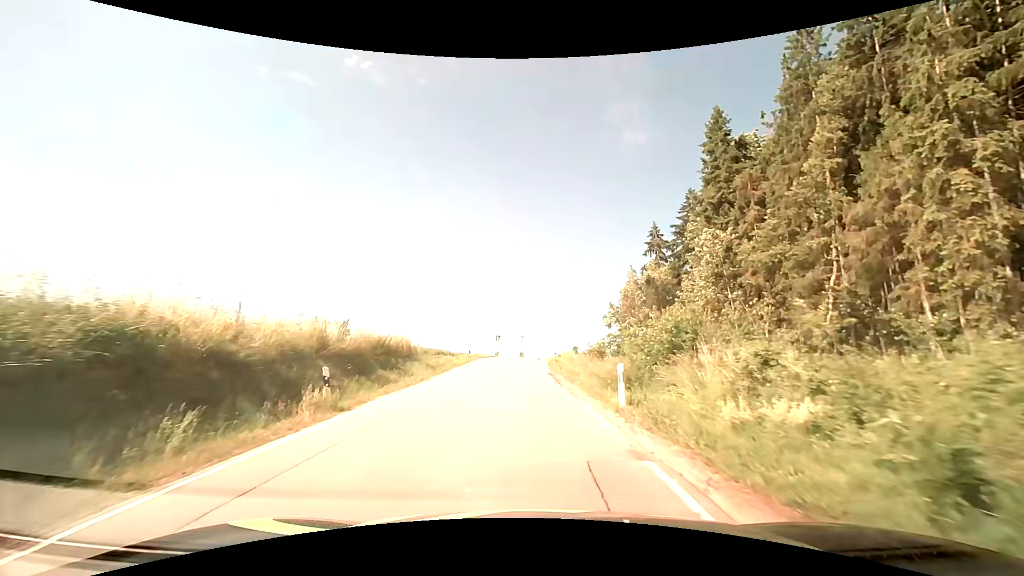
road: secondary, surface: asphalt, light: Day
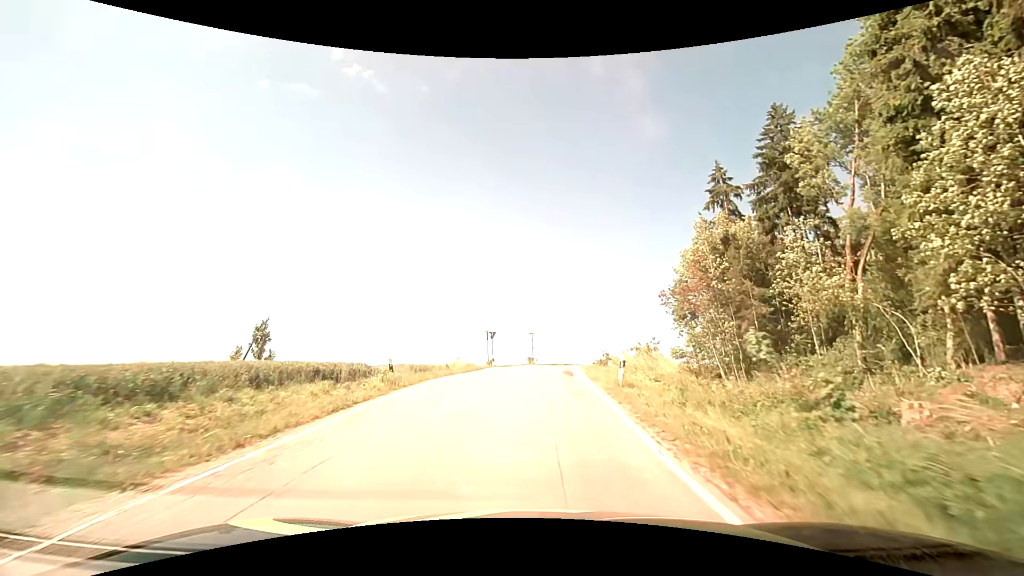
(-0.7, +28.0) m; -2°
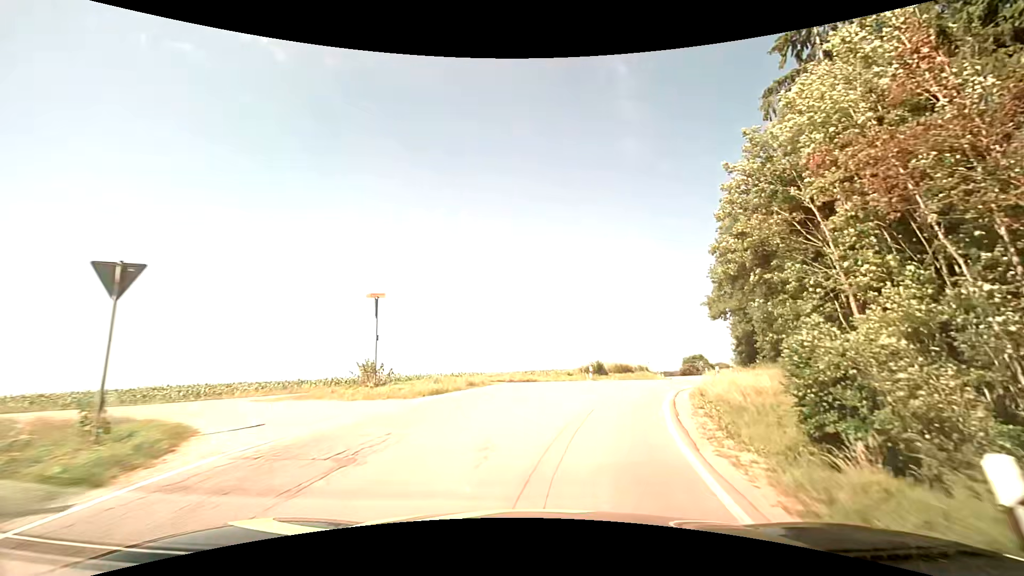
(+1.6, +35.2) m; +10°
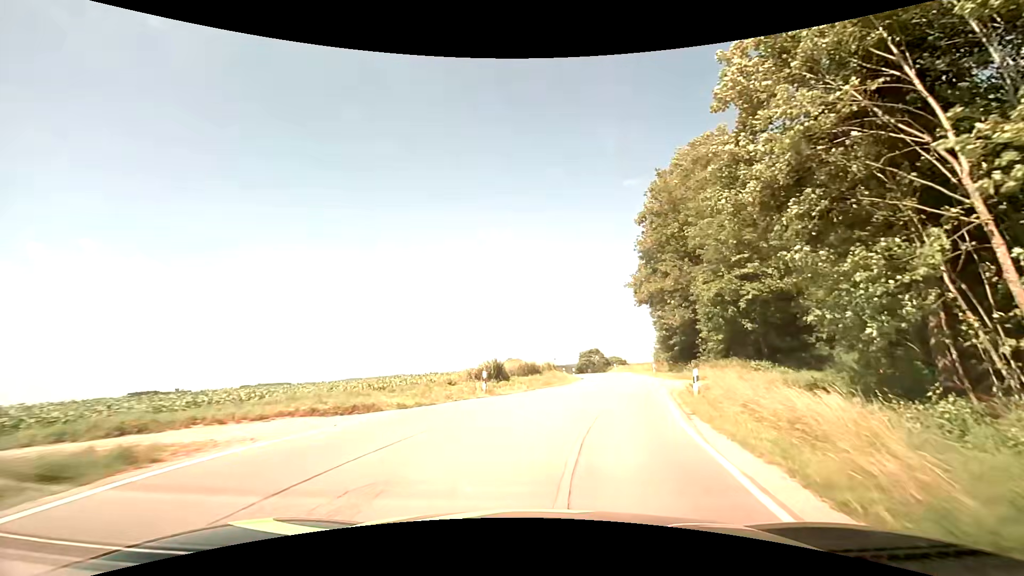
(+1.3, +13.2) m; +11°
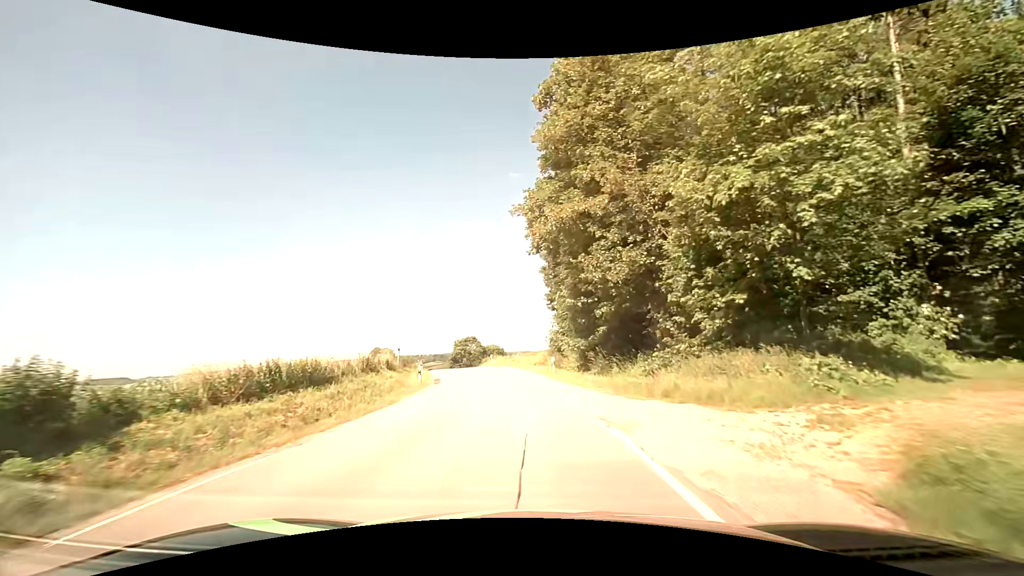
(+3.1, +19.6) m; +14°
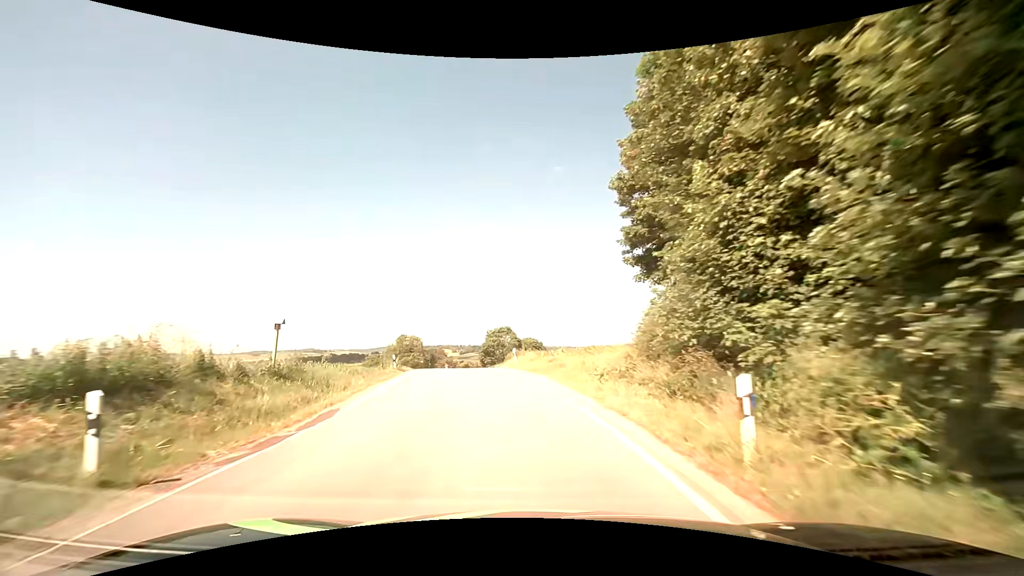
(-0.4, +21.6) m; -3°
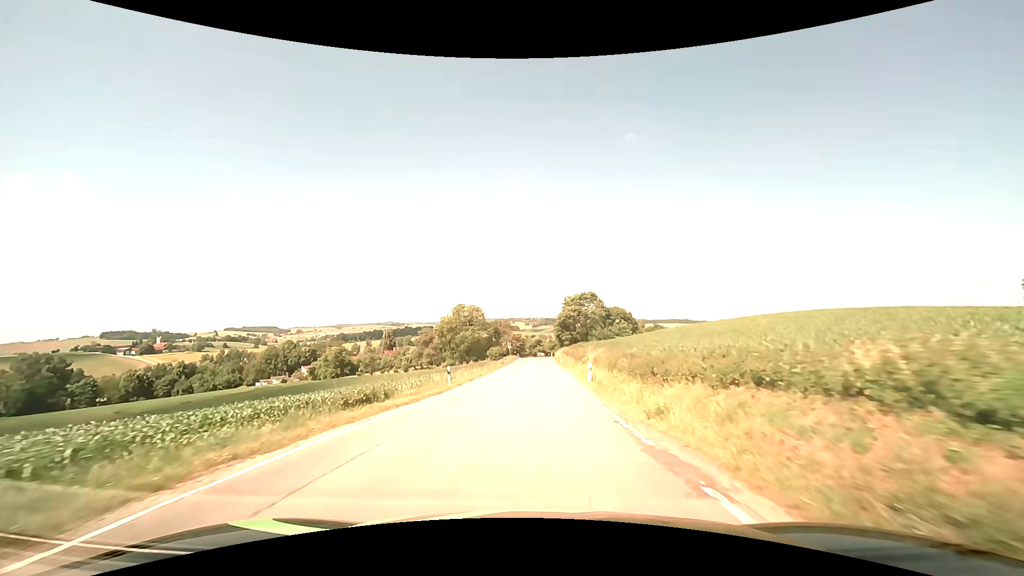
(-4.8, +38.5) m; -9°
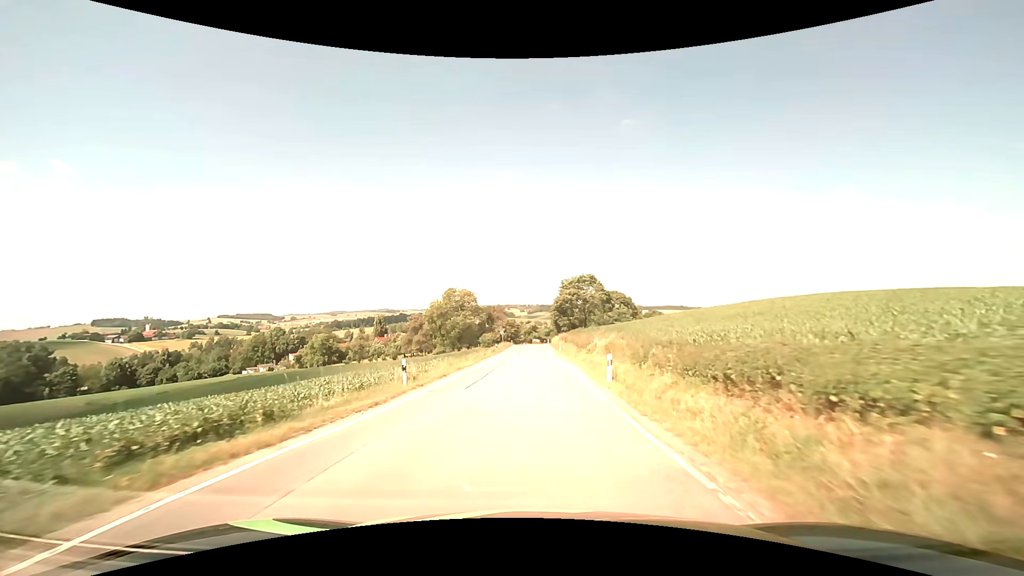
(0.0, +8.4) m; 0°
